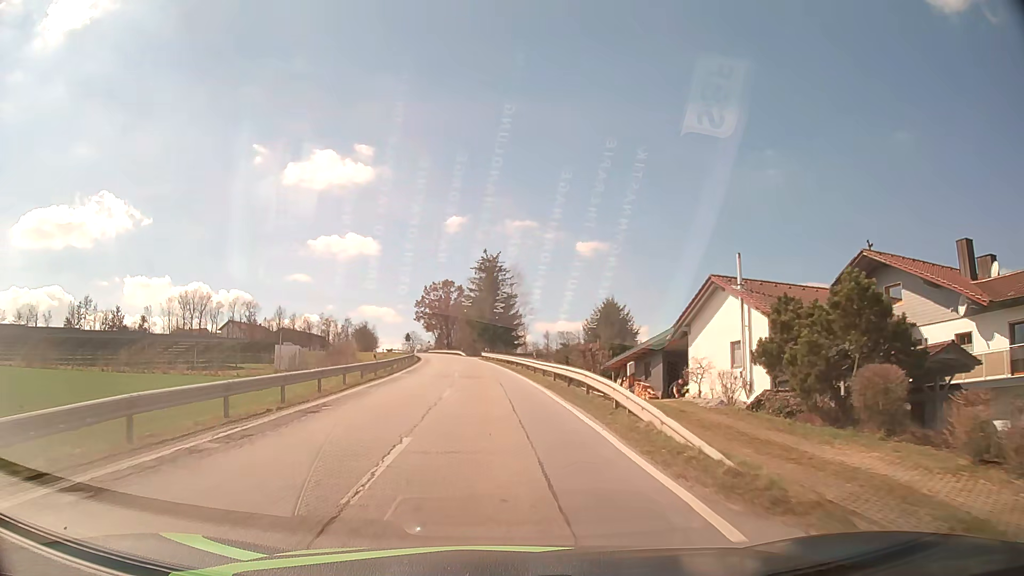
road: tertiary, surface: asphalt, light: Day
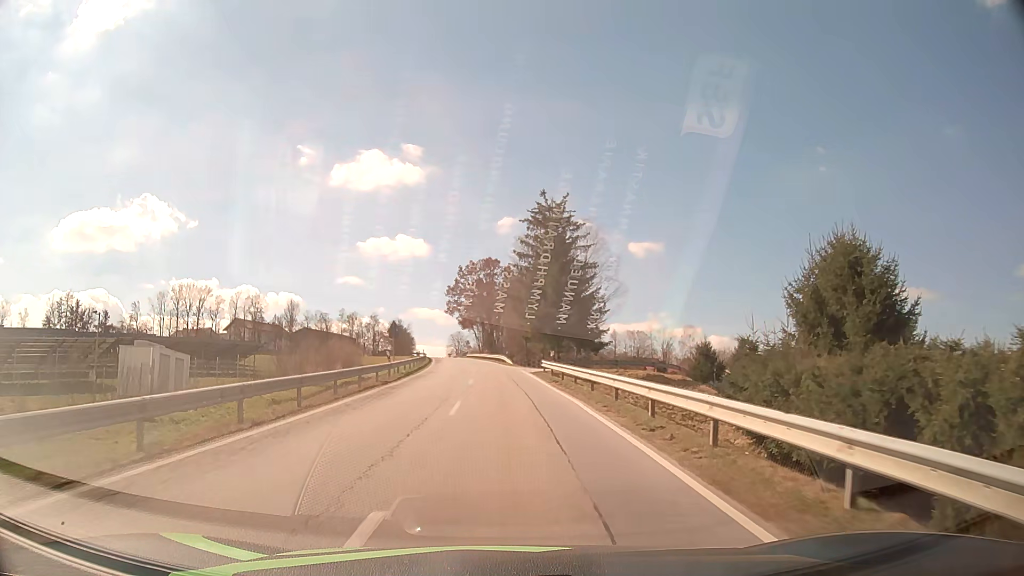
(-1.6, +41.1) m; -4°
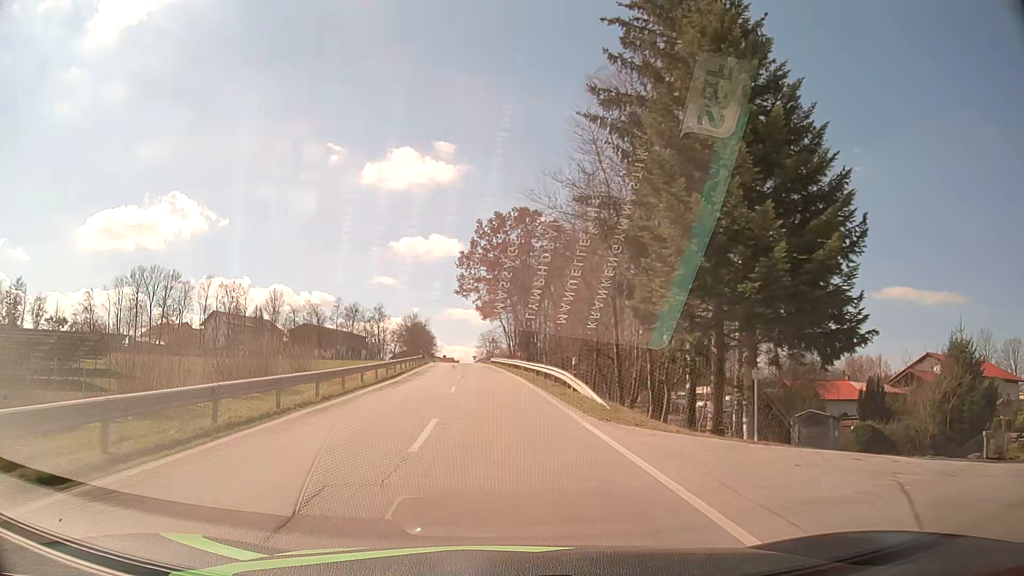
(-0.9, +41.5) m; -3°
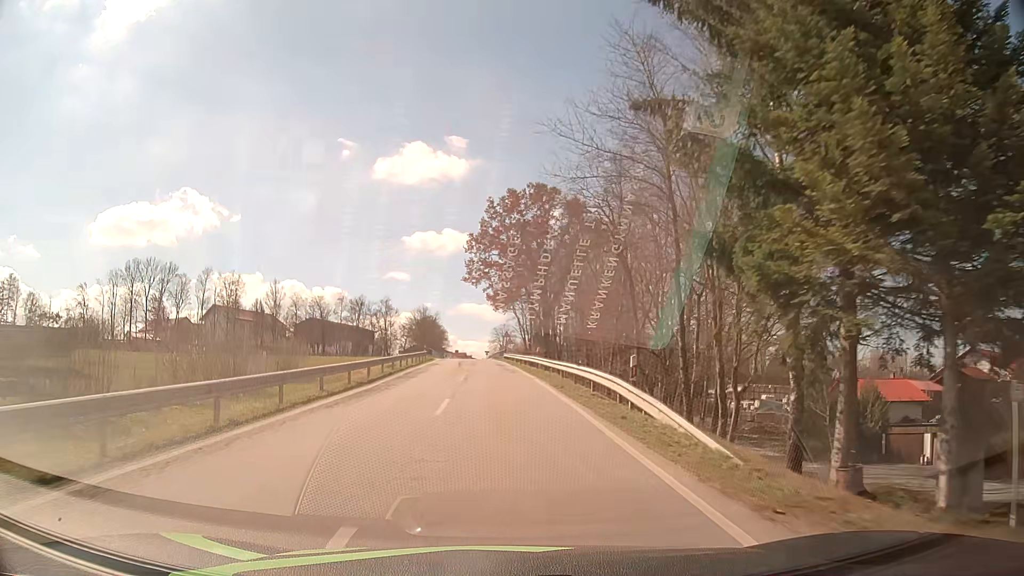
(-0.1, +8.3) m; -1°
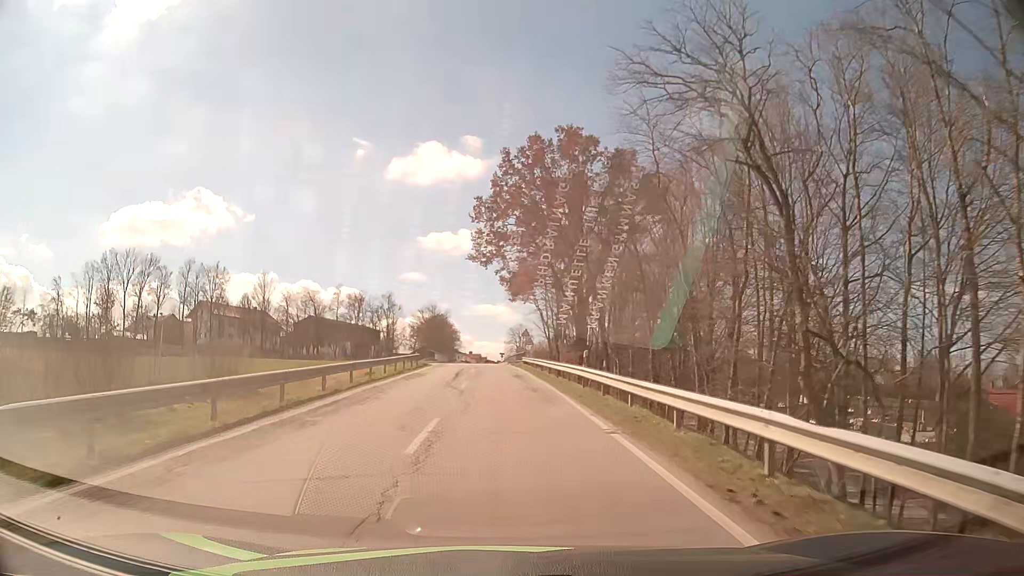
(-0.3, +16.7) m; -2°
